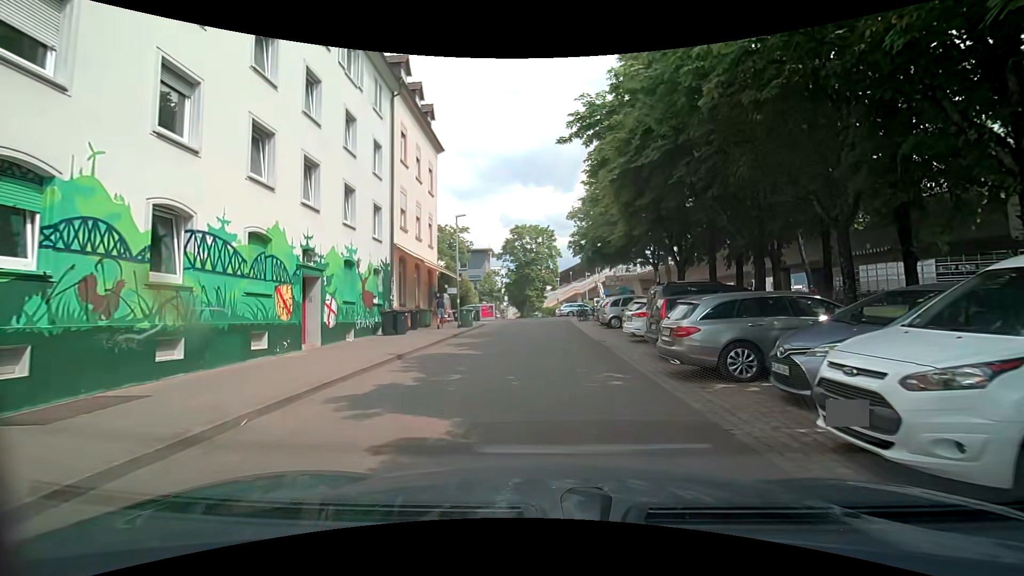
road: residential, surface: paving_stones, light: Day
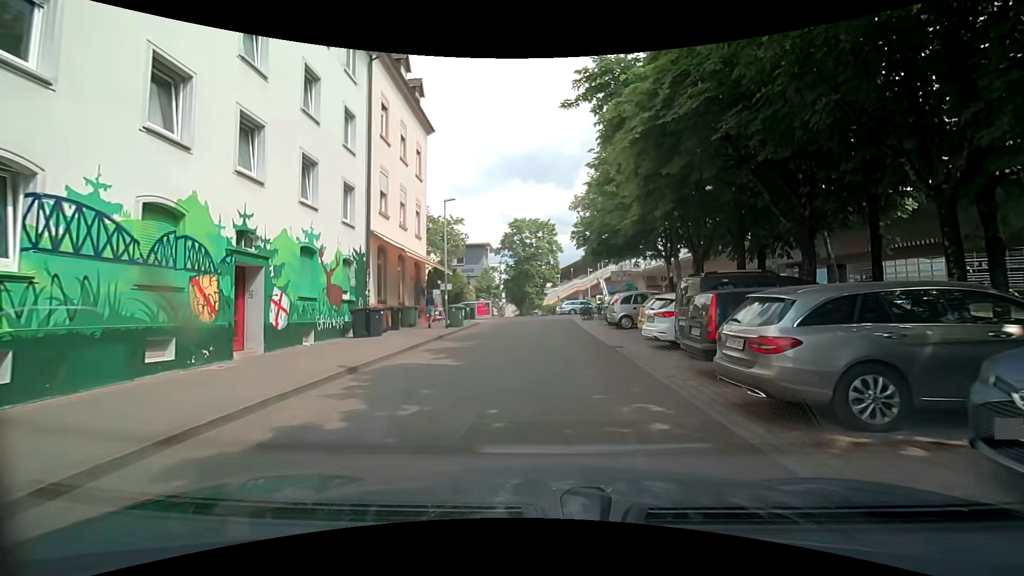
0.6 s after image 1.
(-0.1, +3.2) m; 0°
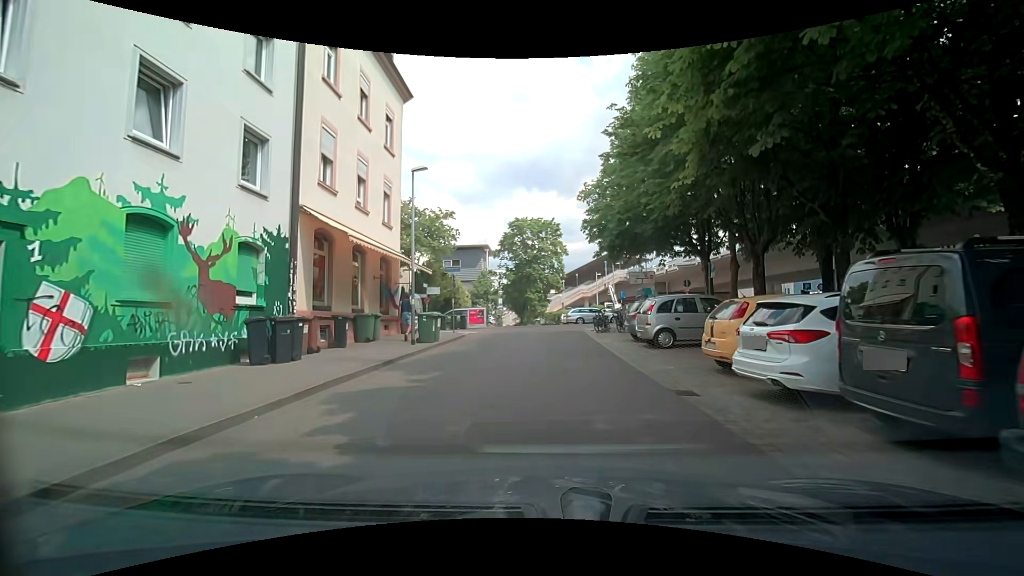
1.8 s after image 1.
(-0.1, +6.4) m; -1°
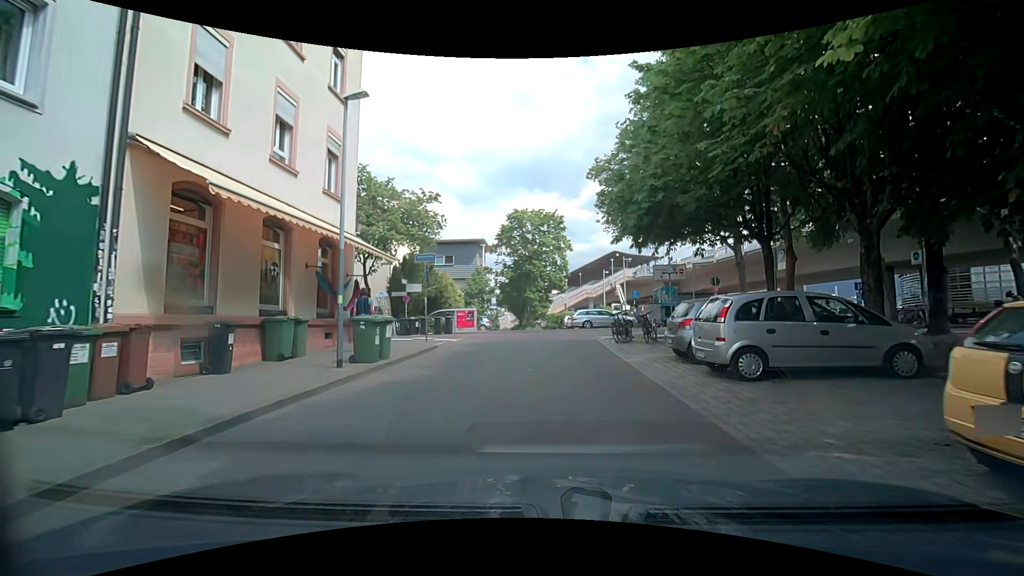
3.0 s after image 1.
(-0.2, +6.1) m; -2°
